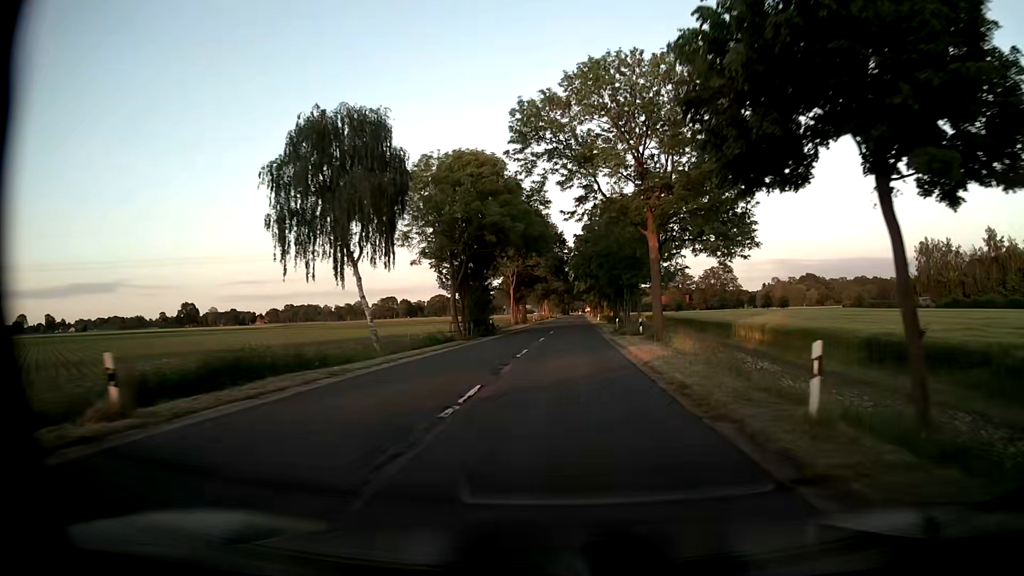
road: secondary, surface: asphalt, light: Day
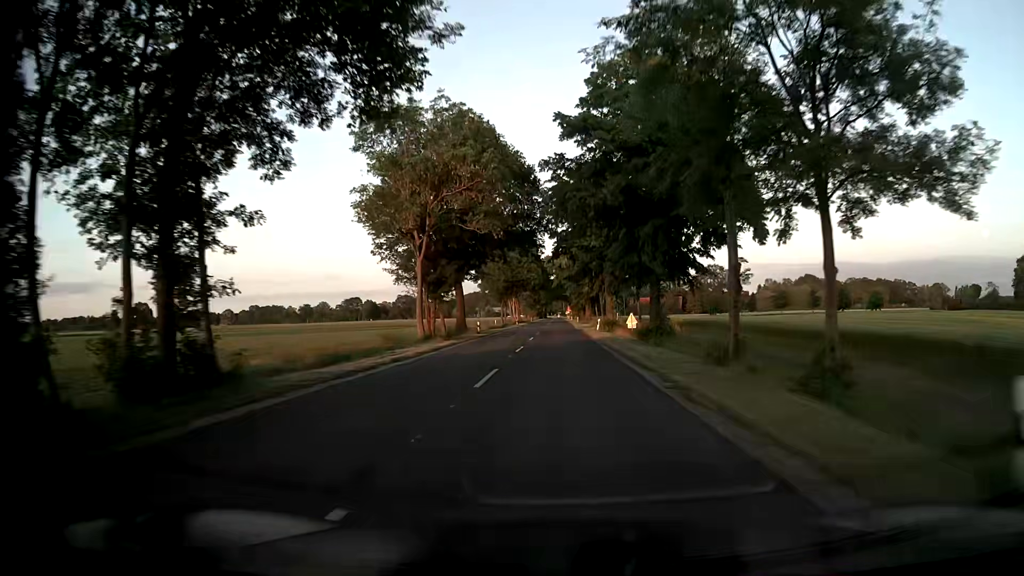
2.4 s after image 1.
(+1.1, +44.2) m; +2°
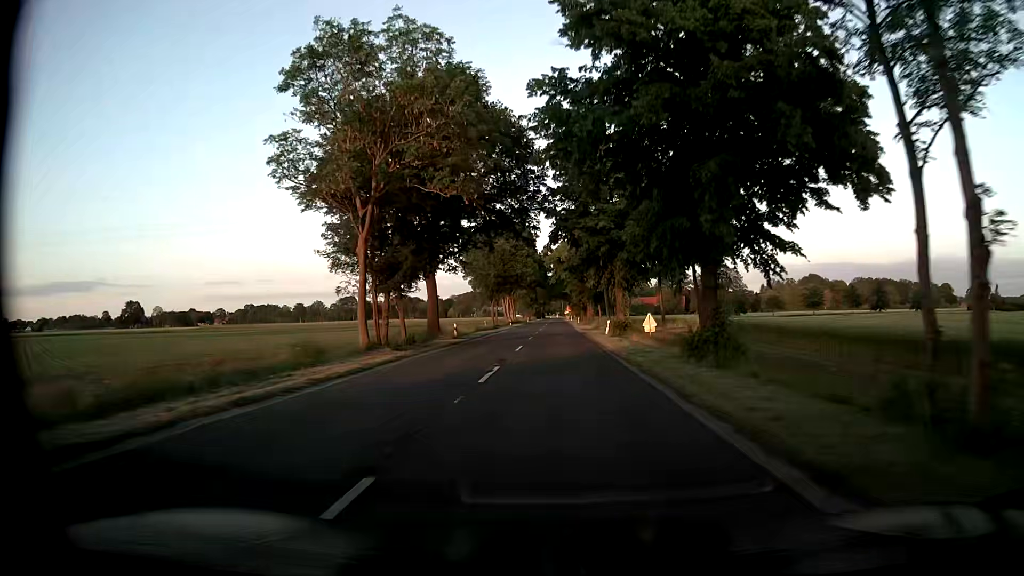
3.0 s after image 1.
(0.0, +11.1) m; 0°
(0, +10) (0, +20) (0, +30) (0, +40) (0, +50) (0, +60) (0, +70) (0, +80) (0, +90) (0, +100) m
